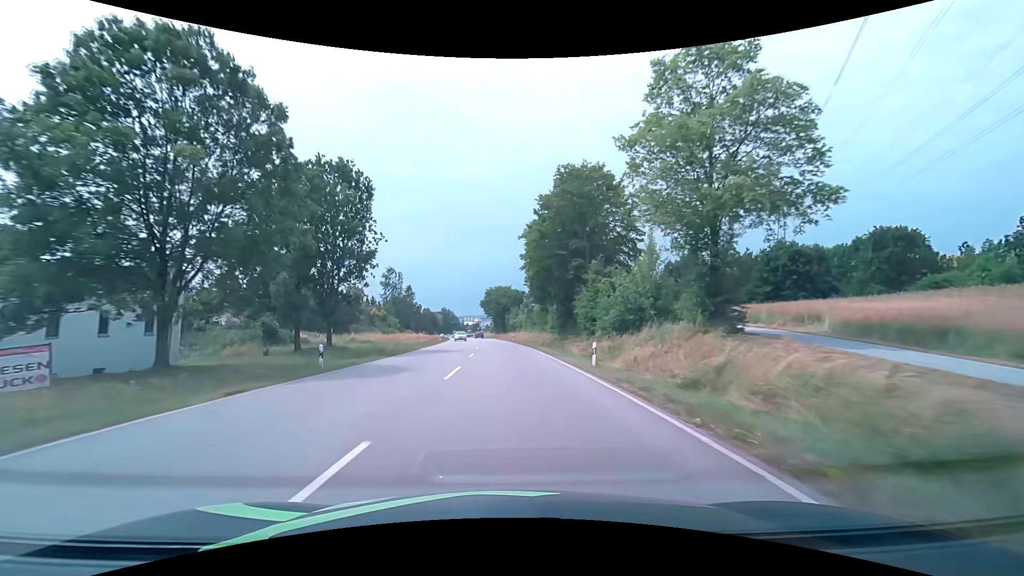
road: primary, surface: asphalt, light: Day
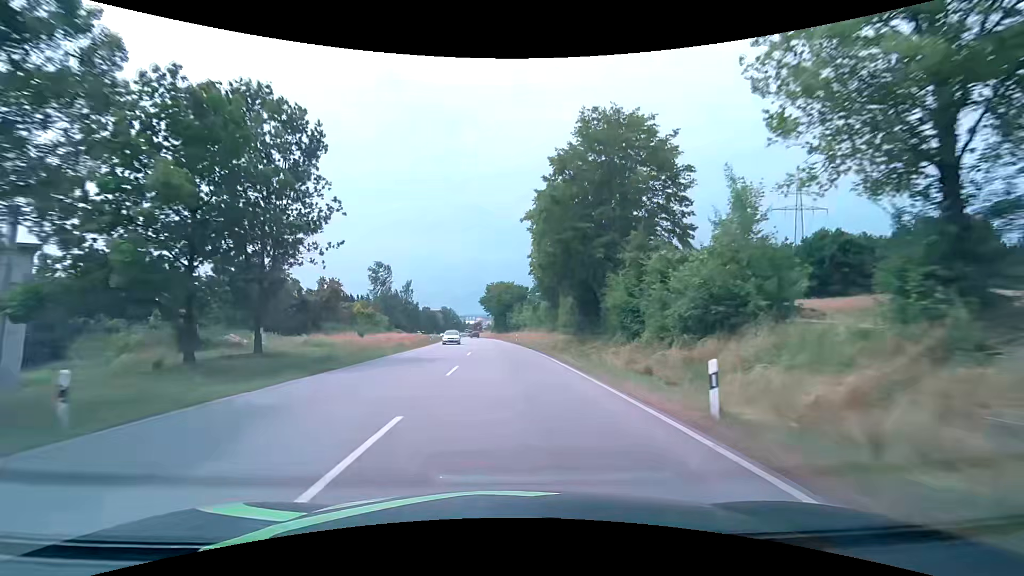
(0.0, +10.7) m; 0°
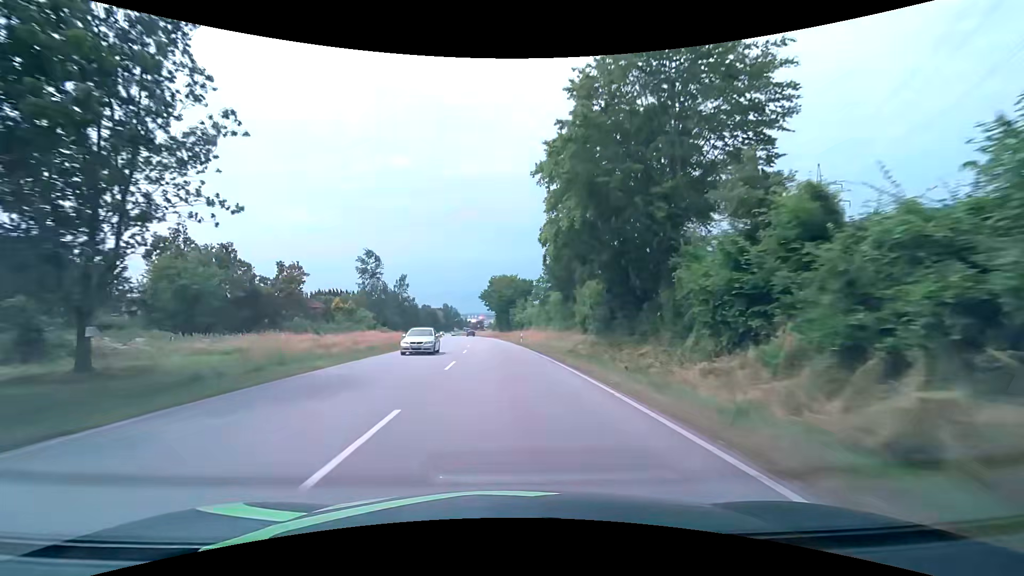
(0.0, +10.6) m; 0°
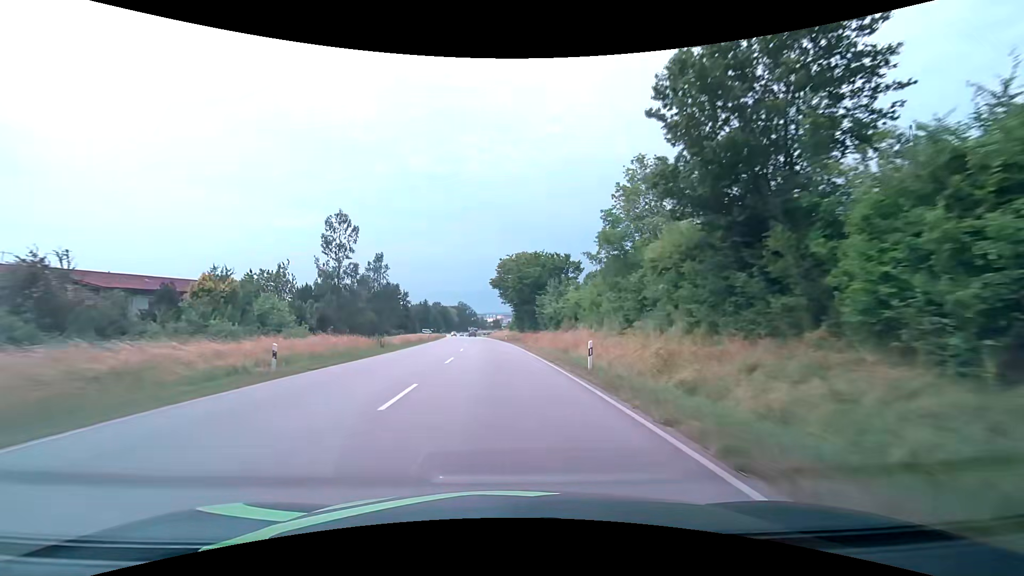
(-0.6, +31.9) m; -2°
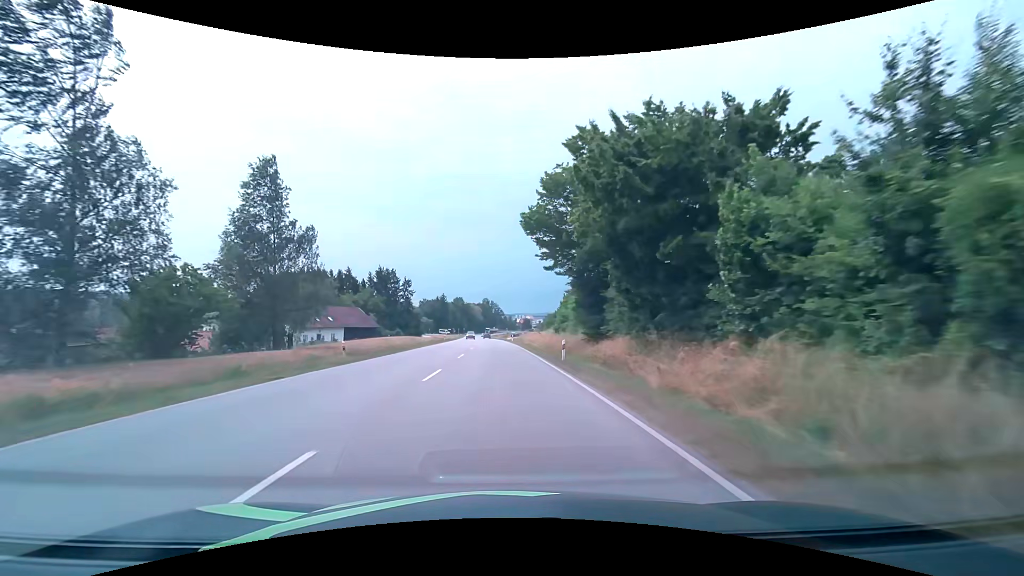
(-1.1, +42.7) m; -3°
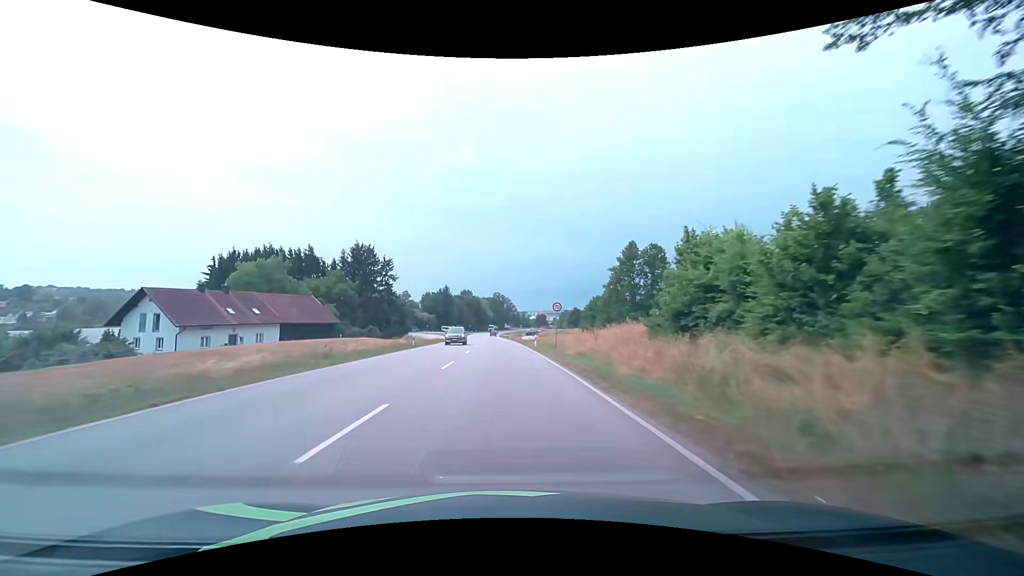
(-0.4, +32.5) m; -1°
(0, +10) (0, +20) (0, +30) (-1, +40) (-1, +50) (-1, +60) (-2, +70) (-2, +80) (-2, +90) (-3, +100) m
